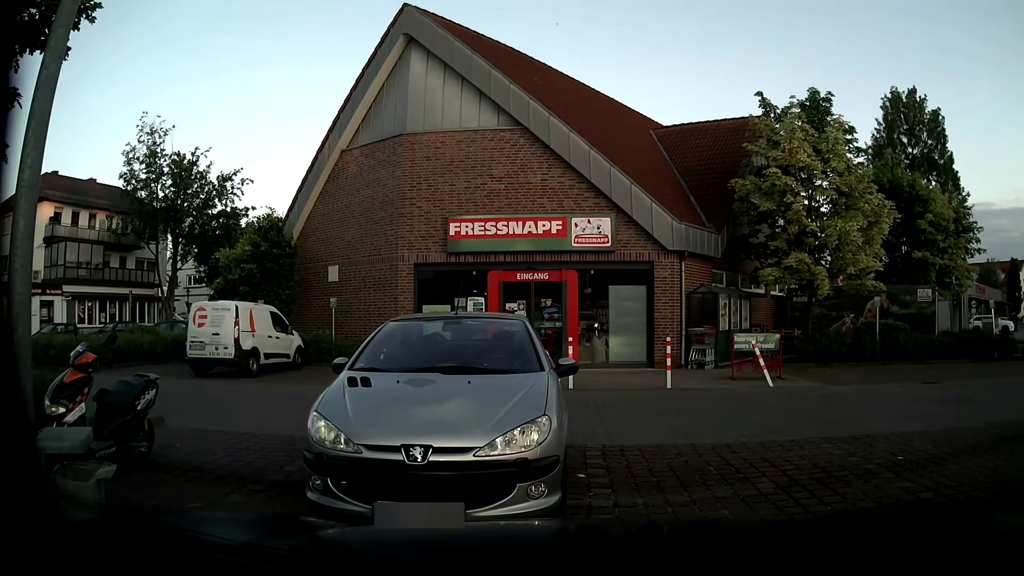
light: Day
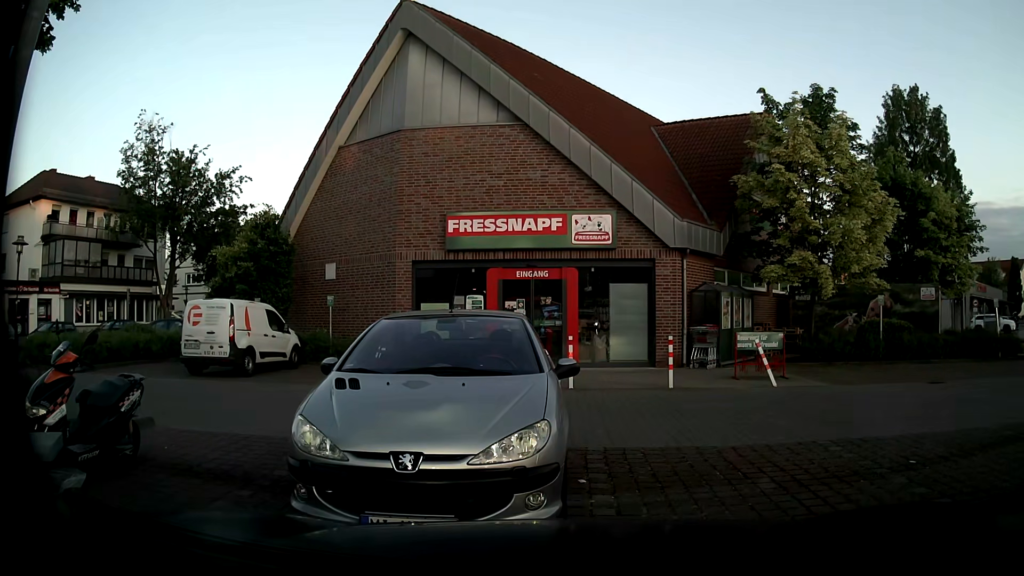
(0.0, +0.2) m; 0°
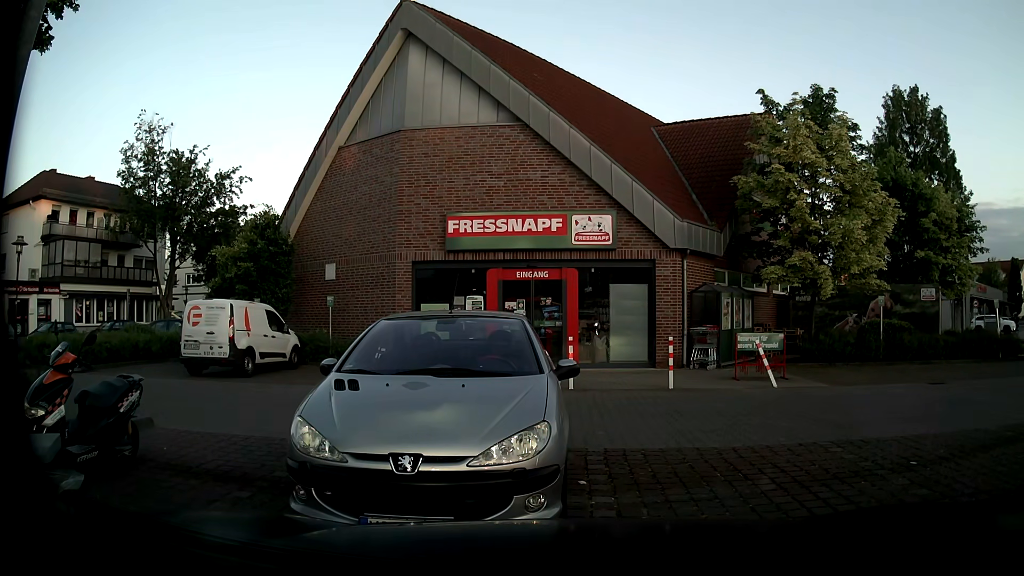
(0.0, +0.1) m; 0°
